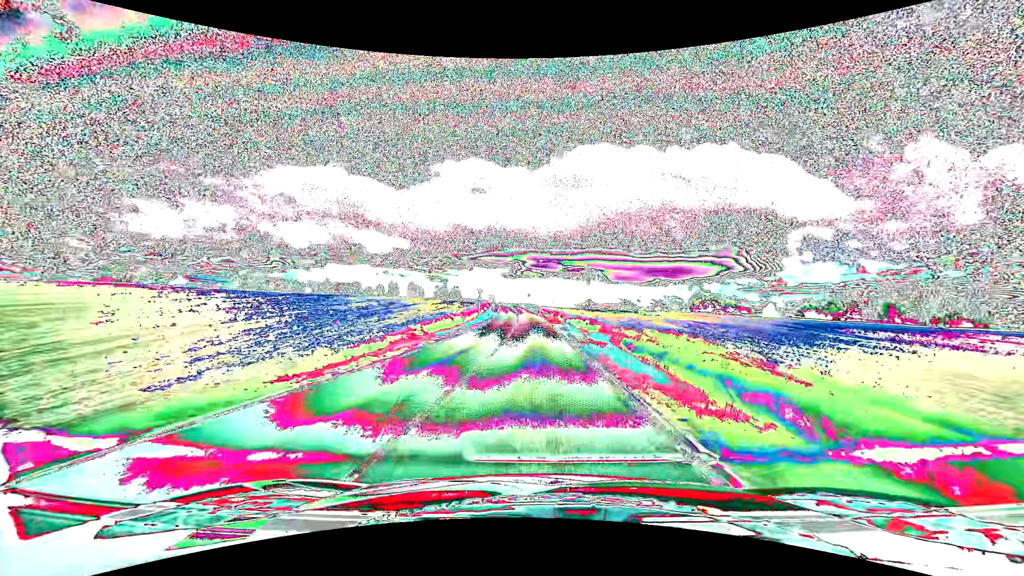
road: tertiary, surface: asphalt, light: Day
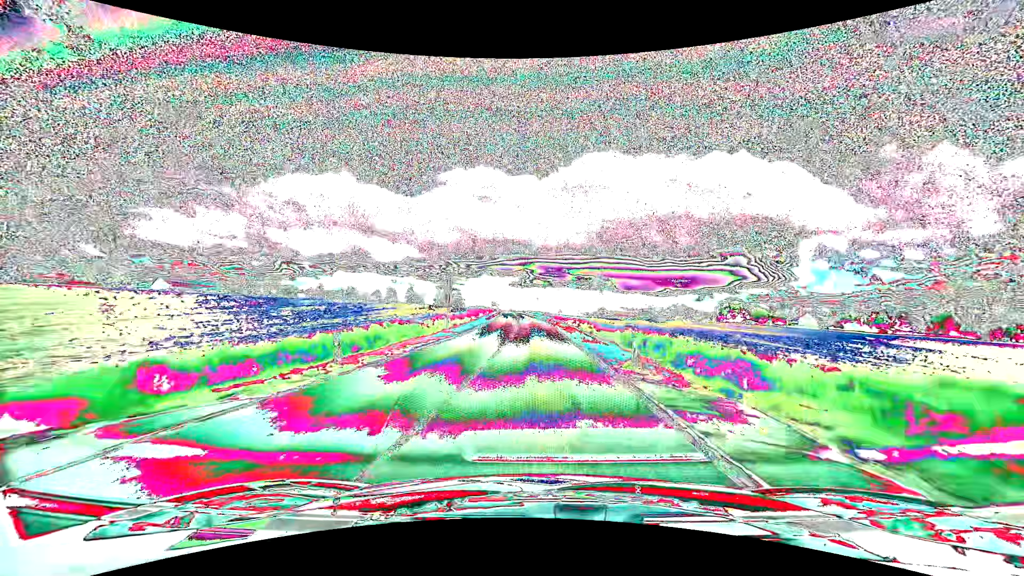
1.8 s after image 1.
(-0.2, +25.6) m; -1°
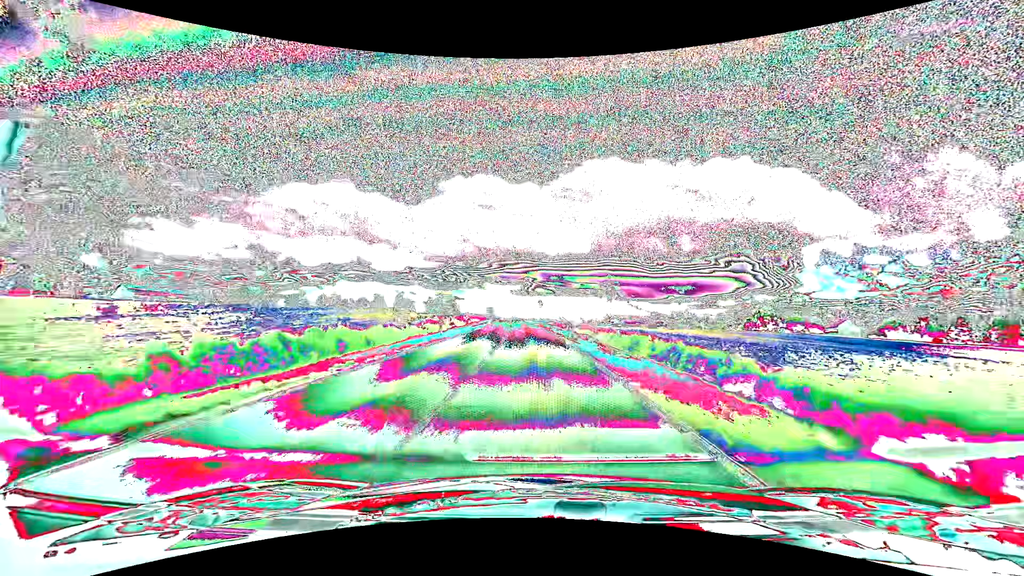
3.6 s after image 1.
(-0.1, +29.2) m; 0°
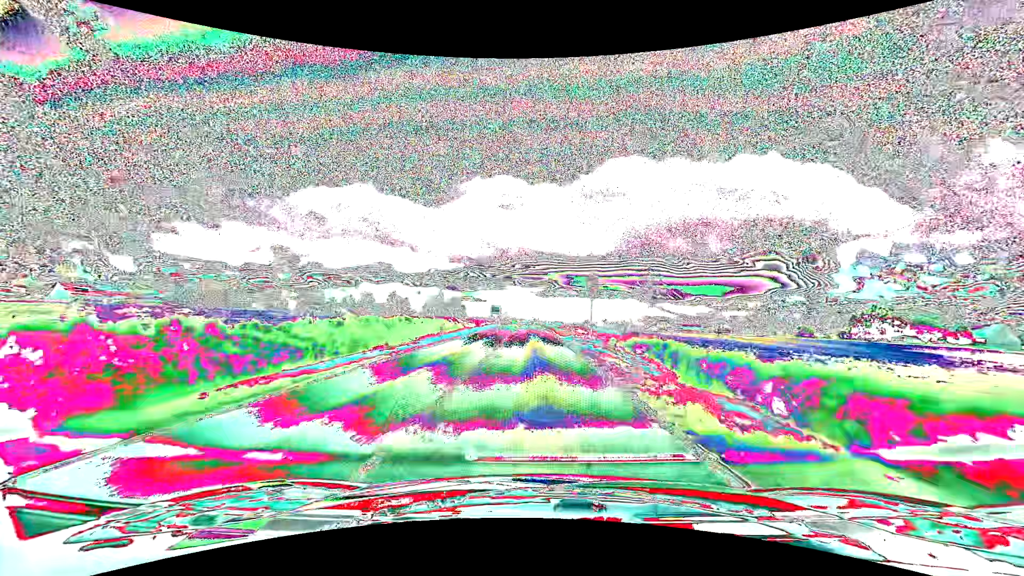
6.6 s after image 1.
(-1.5, +54.0) m; -3°
(0, +10) (0, +20) (0, +30) (0, +40) (-1, +50) (-1, +60) (-1, +70) (-1, +80) (-1, +90) (-1, +100) m
